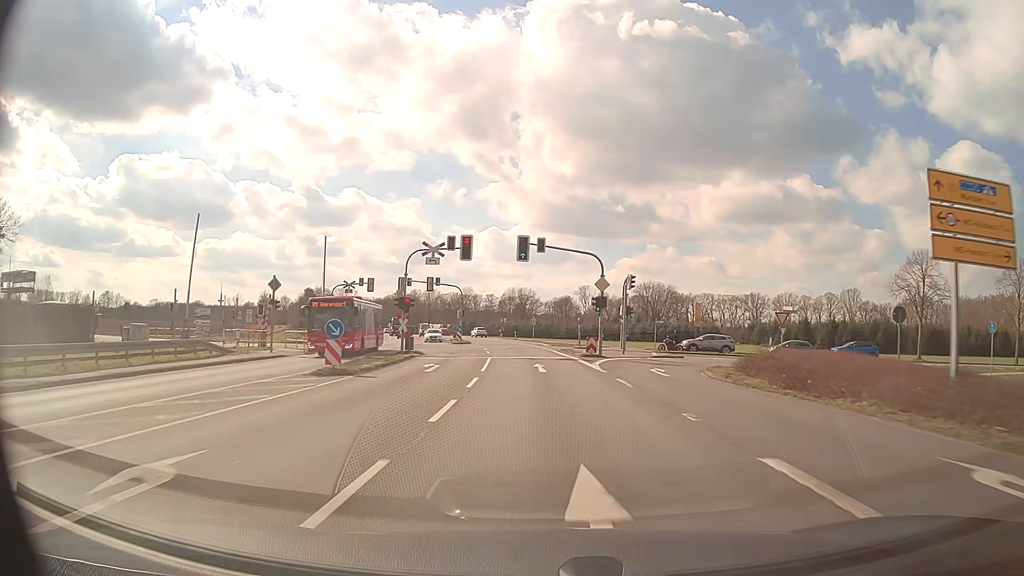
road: primary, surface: asphalt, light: Day
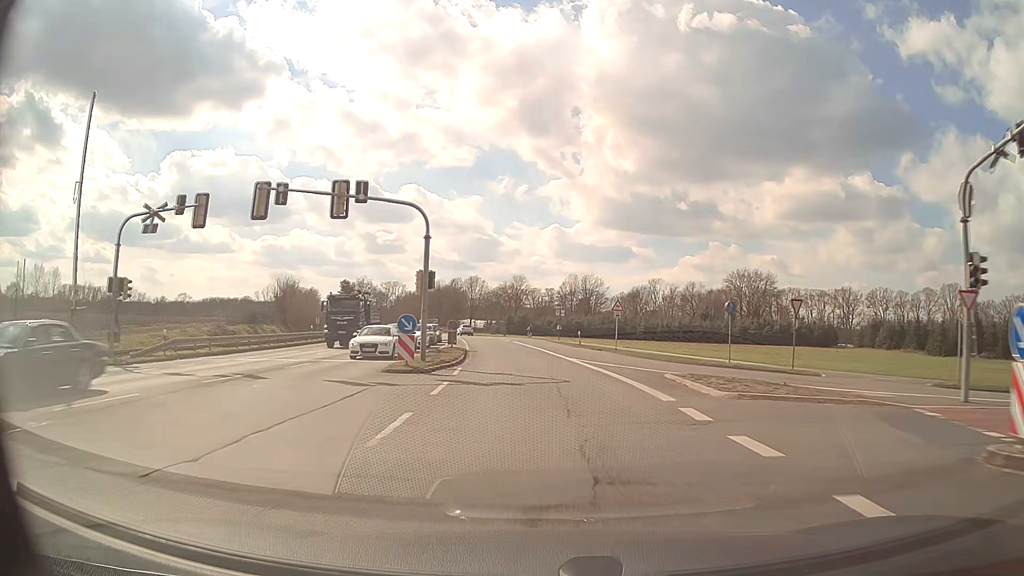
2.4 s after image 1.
(-1.8, +43.0) m; -5°
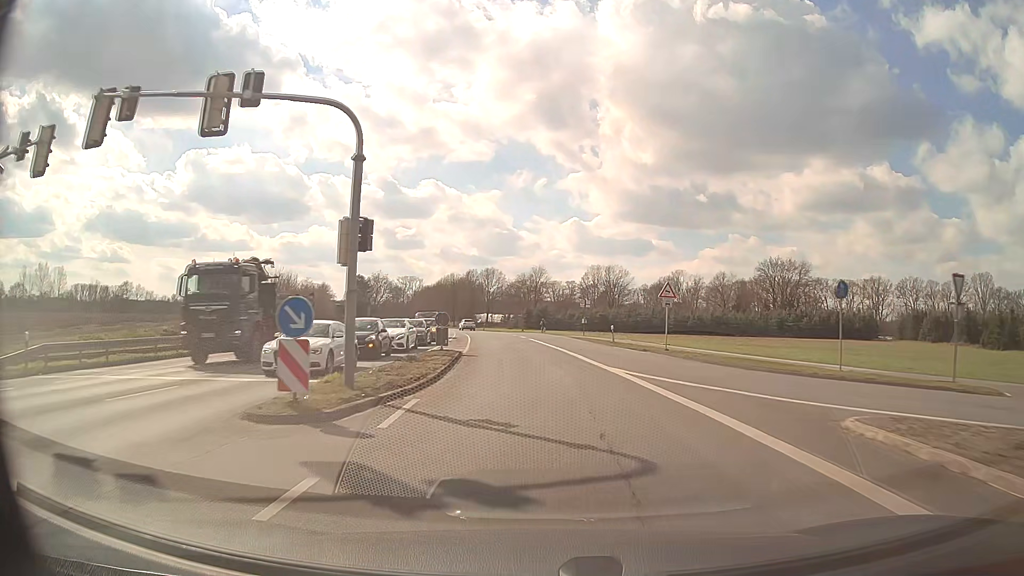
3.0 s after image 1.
(-0.2, +10.8) m; -2°
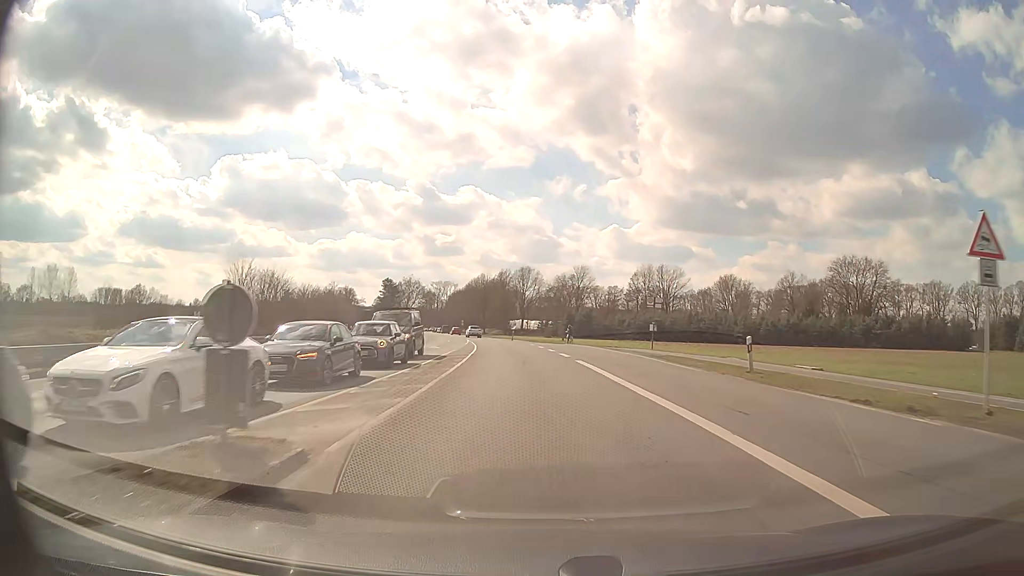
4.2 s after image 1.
(-0.7, +21.5) m; -4°
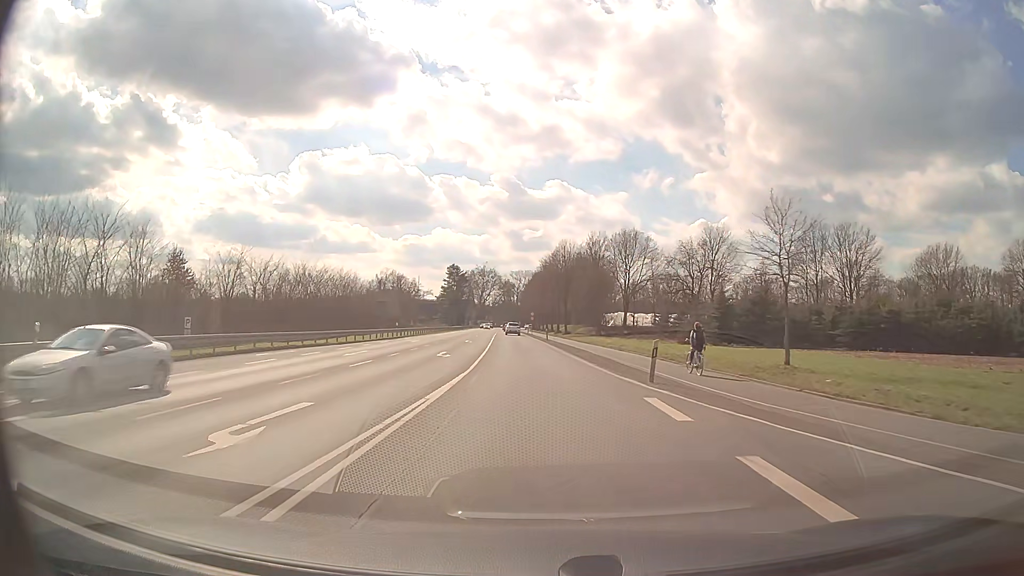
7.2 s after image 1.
(-3.5, +53.7) m; -7°
